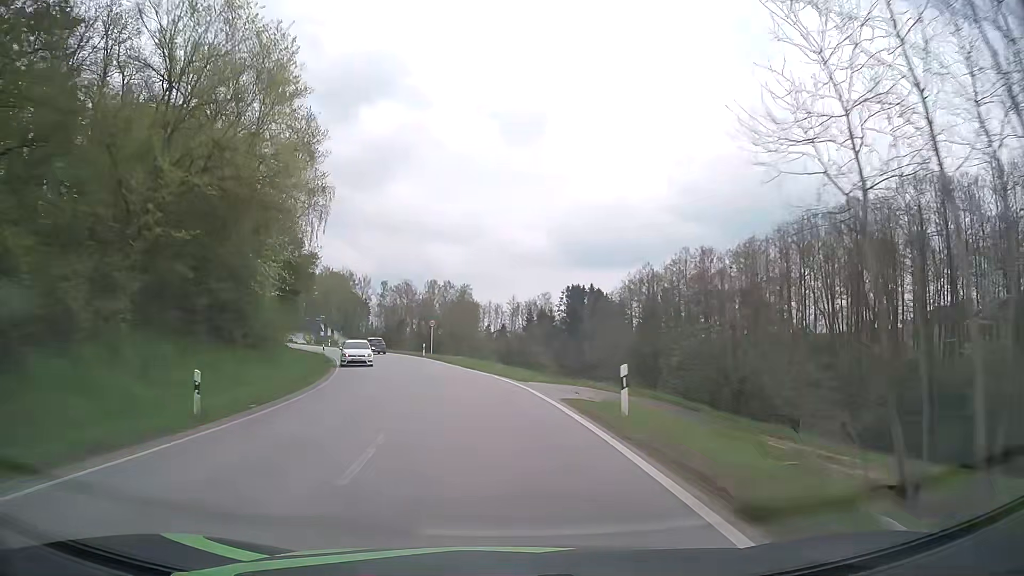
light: Day
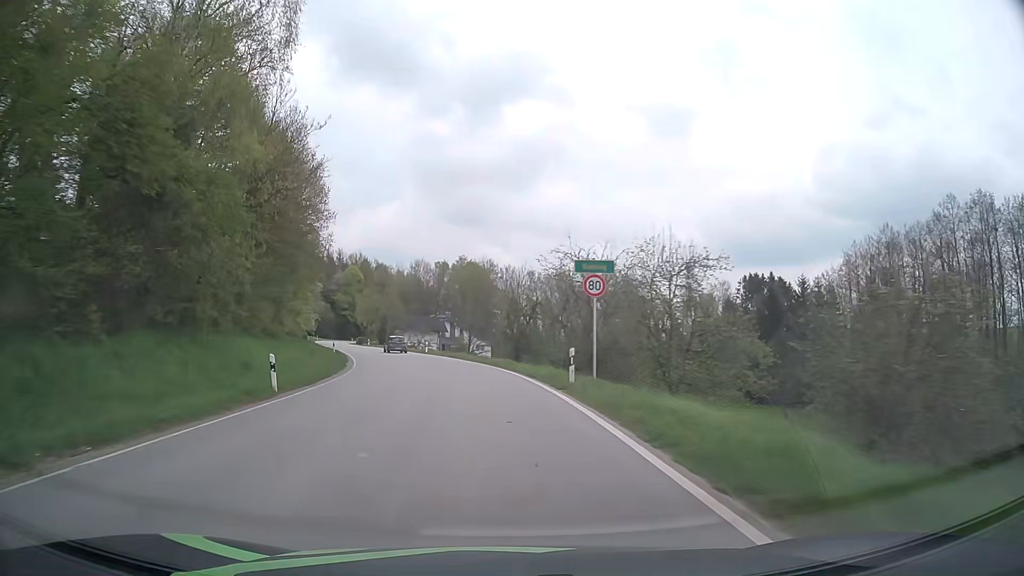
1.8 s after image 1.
(-3.6, +35.1) m; -13°
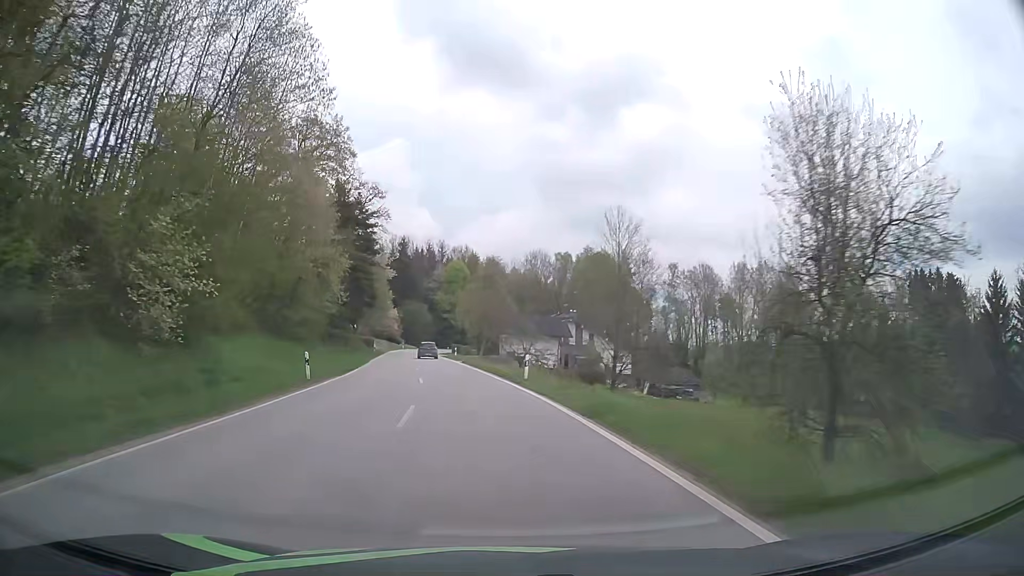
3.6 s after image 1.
(-3.0, +33.3) m; -11°
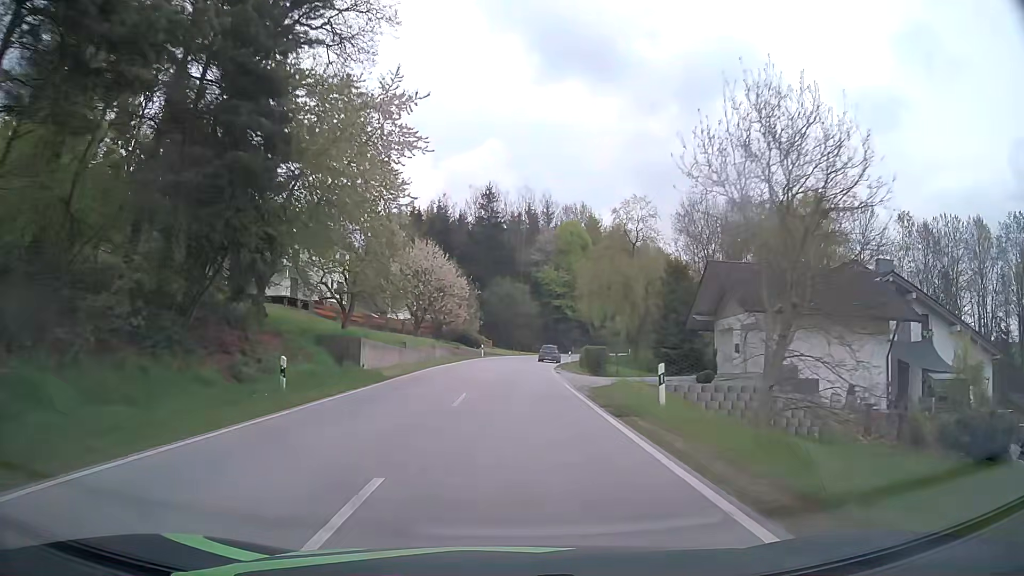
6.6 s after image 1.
(-6.3, +55.8) m; -9°
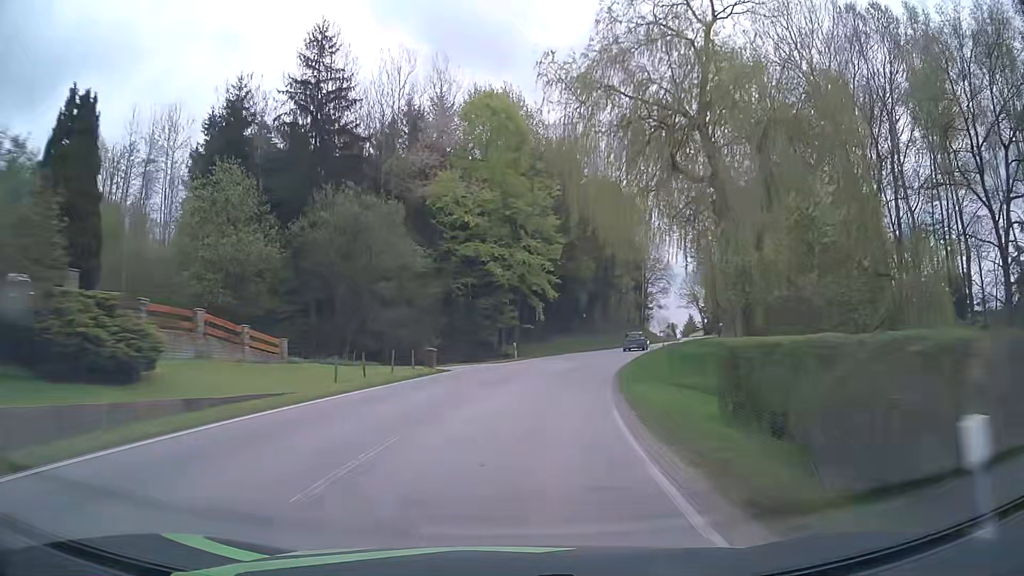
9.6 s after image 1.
(+3.3, +57.8) m; +9°
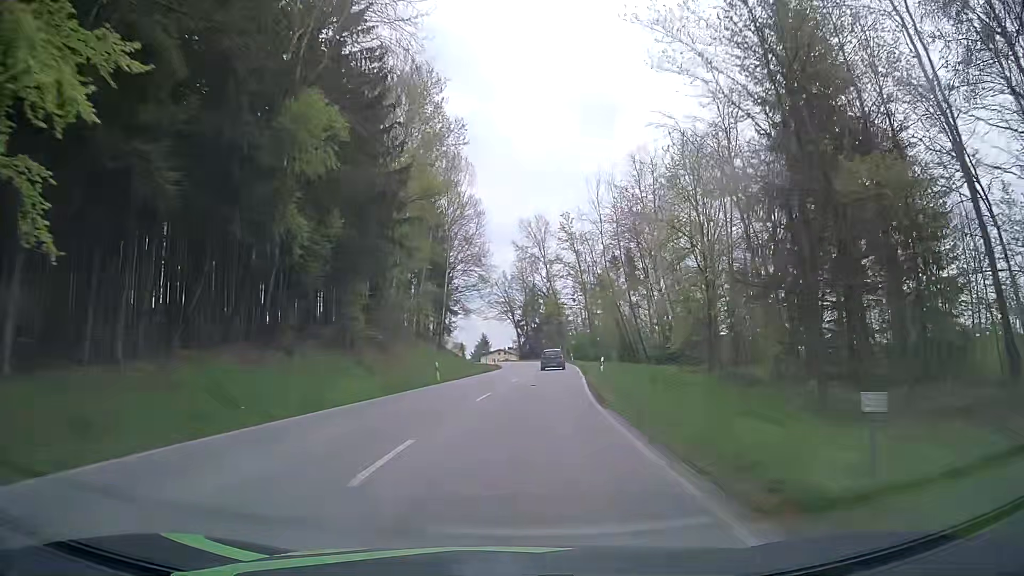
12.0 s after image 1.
(+6.9, +46.4) m; +19°
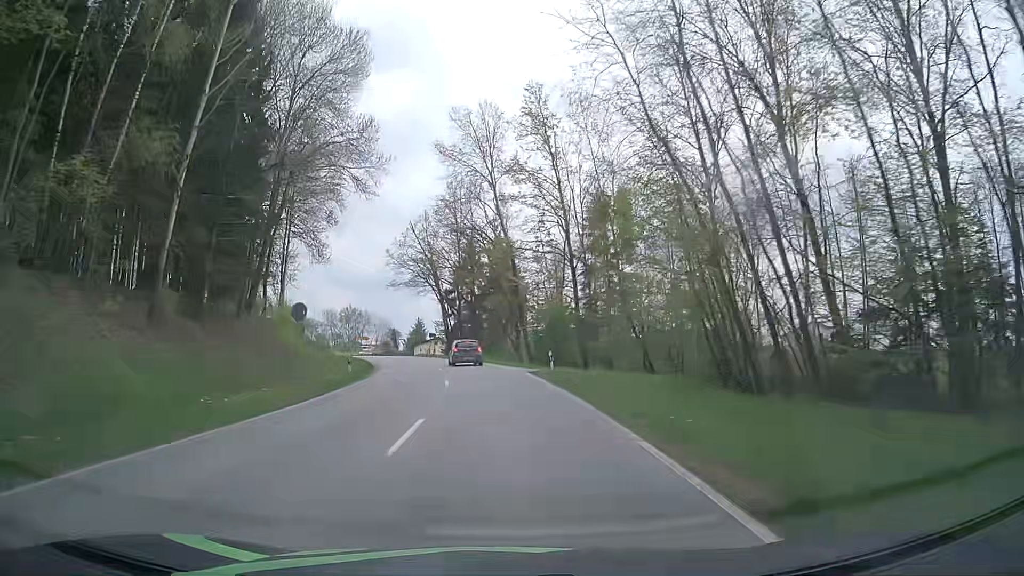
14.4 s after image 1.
(+2.6, +45.9) m; +4°
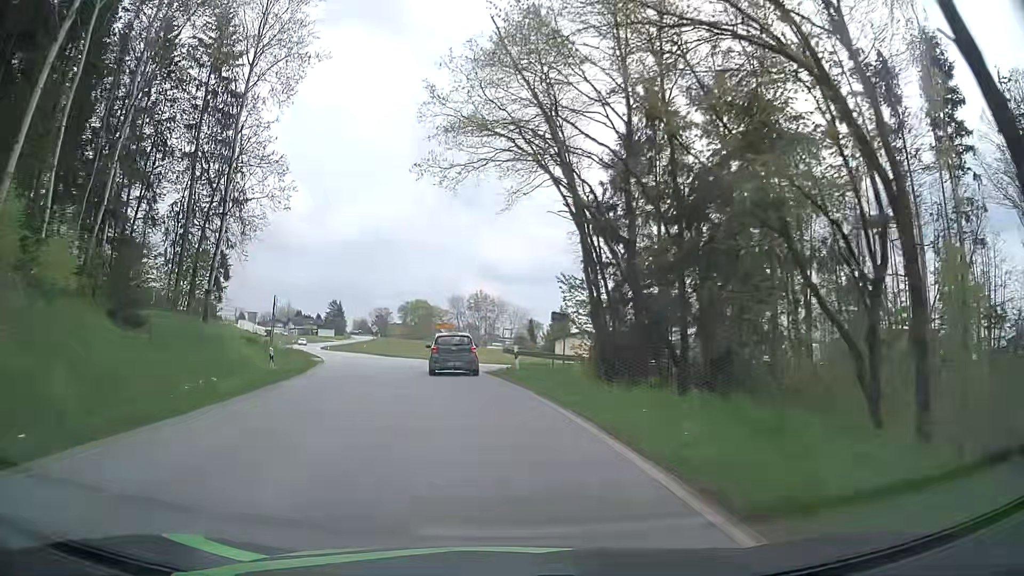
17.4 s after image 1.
(-3.6, +45.9) m; -13°
